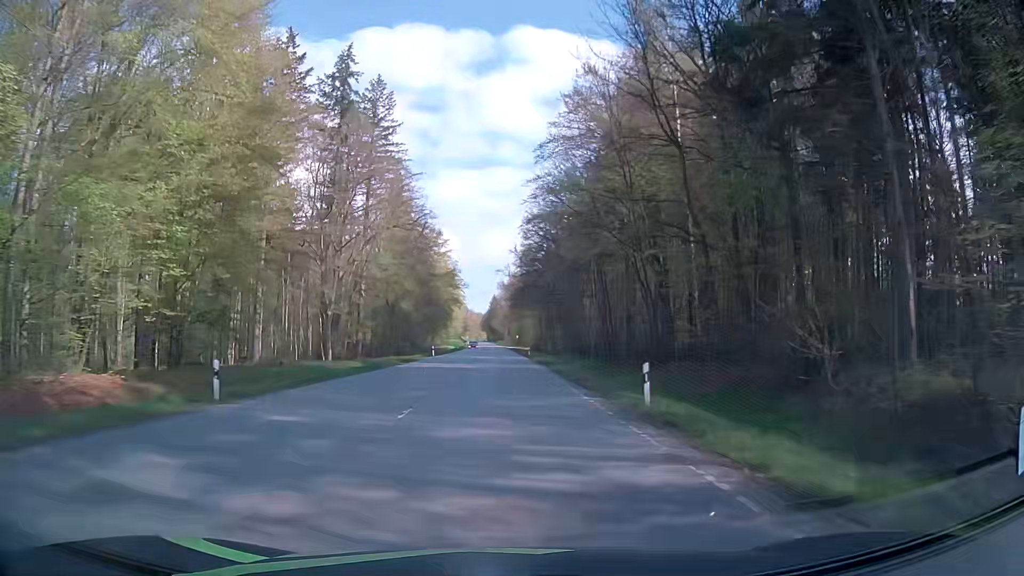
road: secondary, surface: asphalt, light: Day
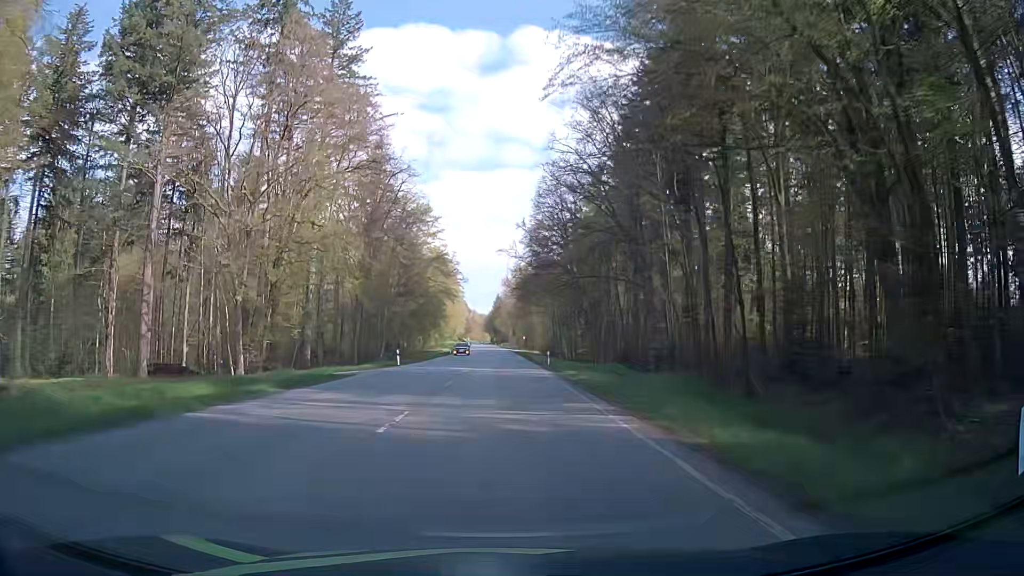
(-0.2, +26.4) m; -1°
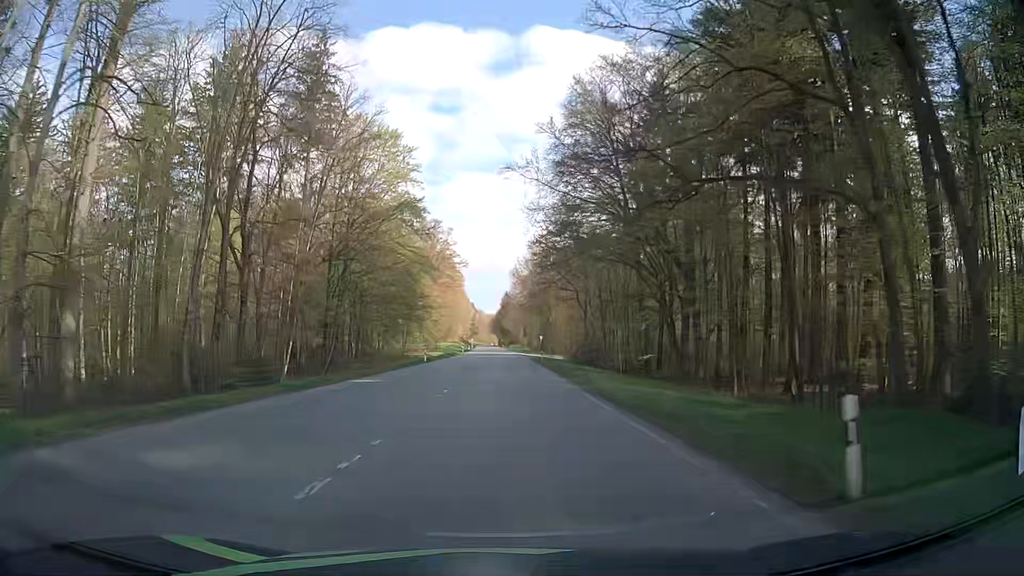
(-0.3, +40.3) m; -1°
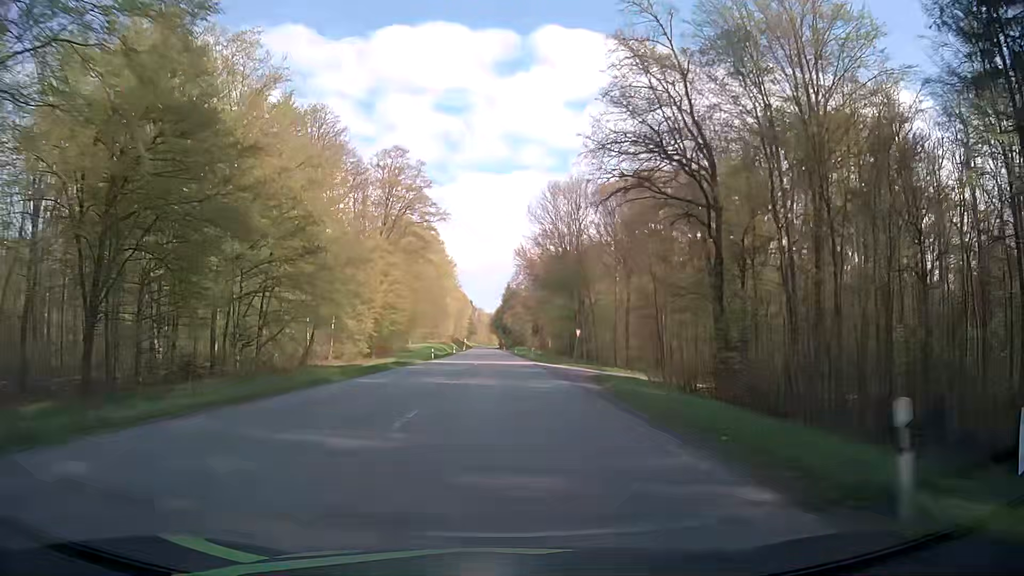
(-0.3, +54.8) m; 0°
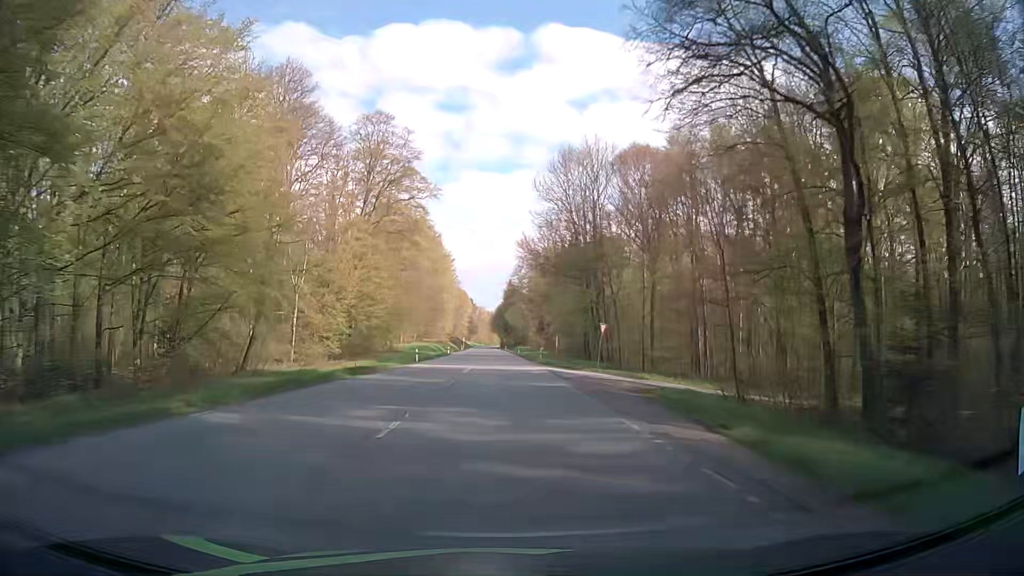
(-0.2, +13.9) m; -1°
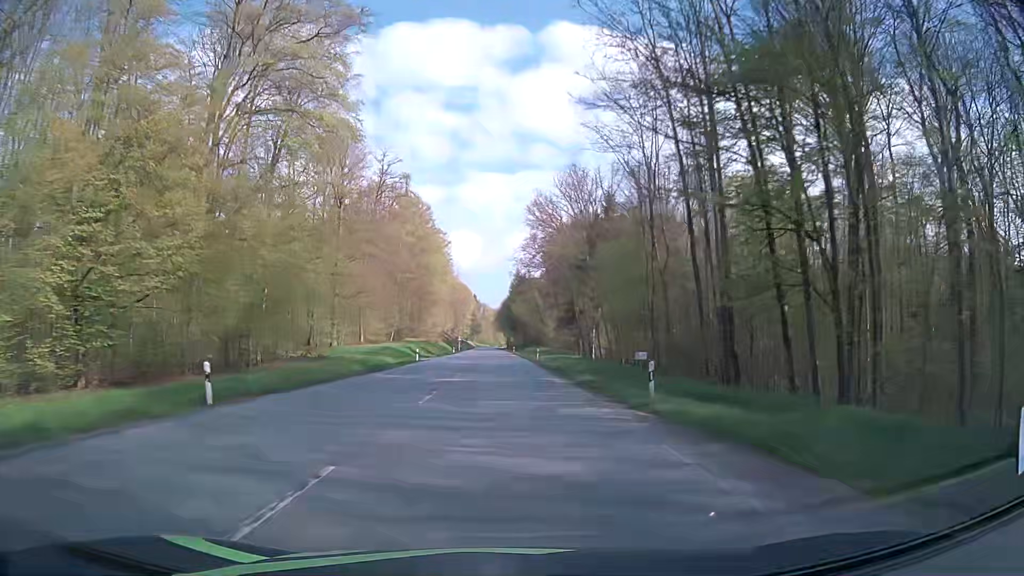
(+0.2, +42.2) m; 0°
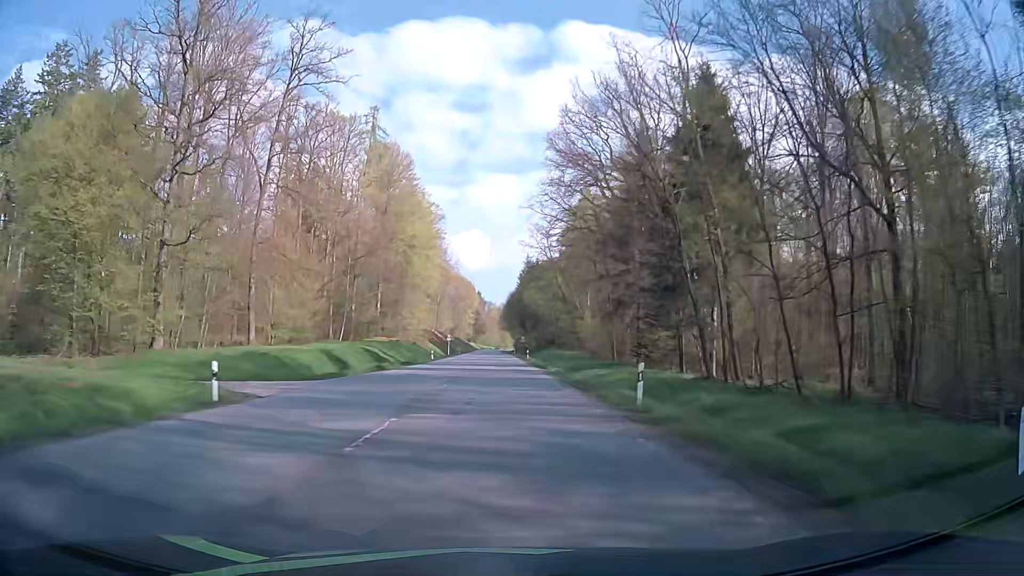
(-0.1, +42.8) m; -1°
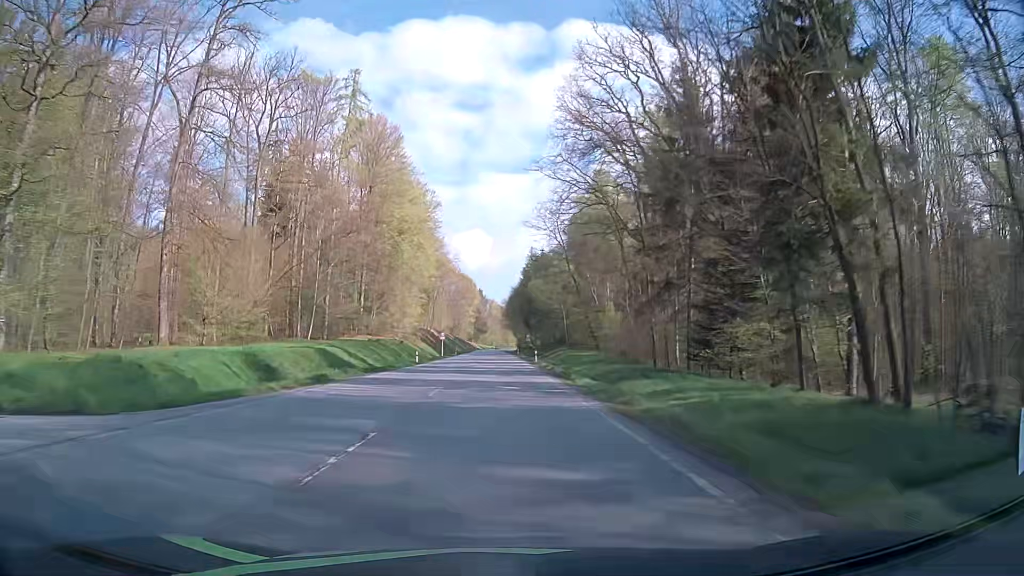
(+0.1, +14.4) m; 0°
(0, +10) (0, +20) (0, +30) (0, +40) (0, +50) (-1, +60) (-1, +70) (-1, +80) (-1, +90) (-1, +100) m
